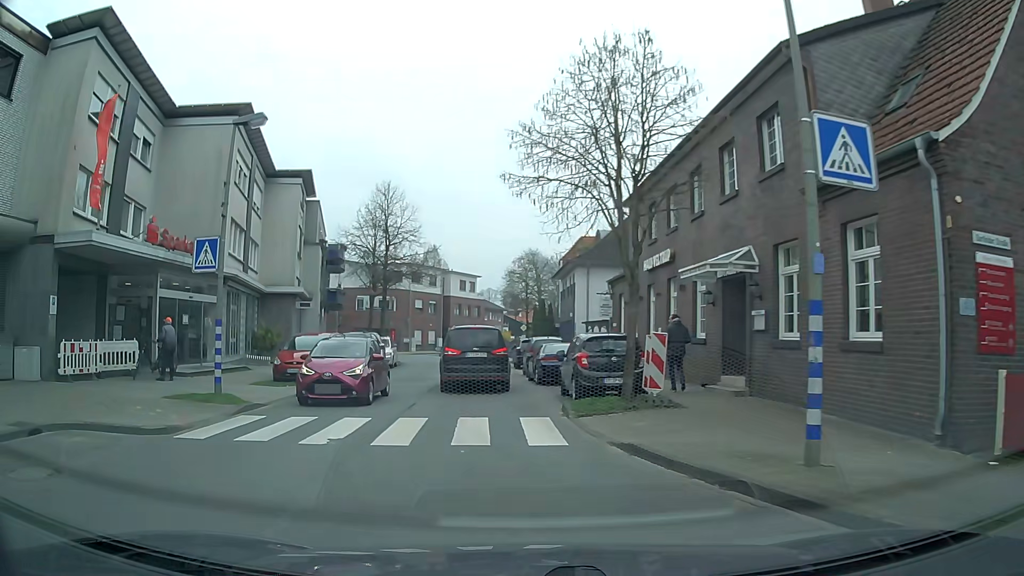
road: secondary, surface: asphalt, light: Day
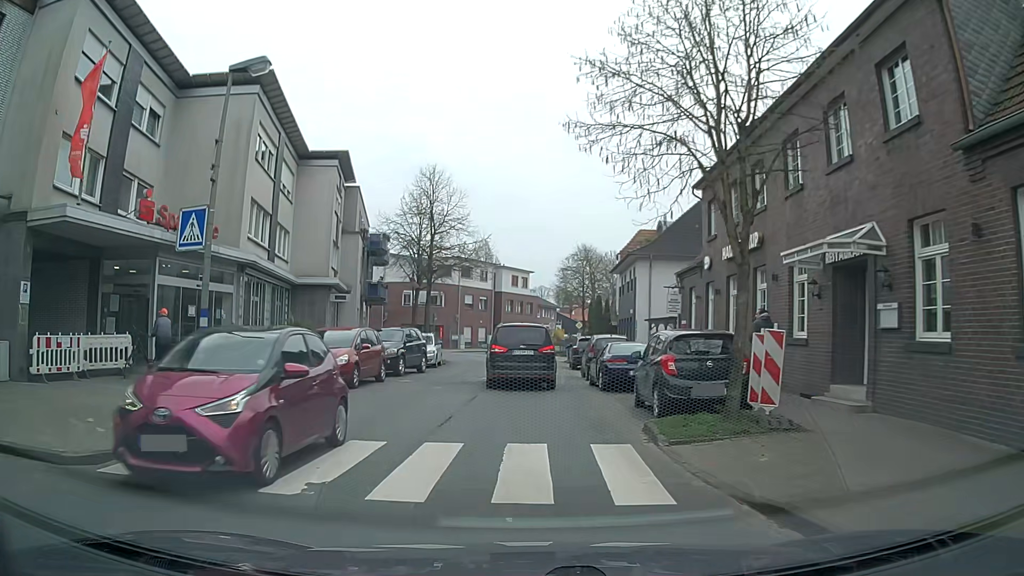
(-0.1, +3.3) m; -5°
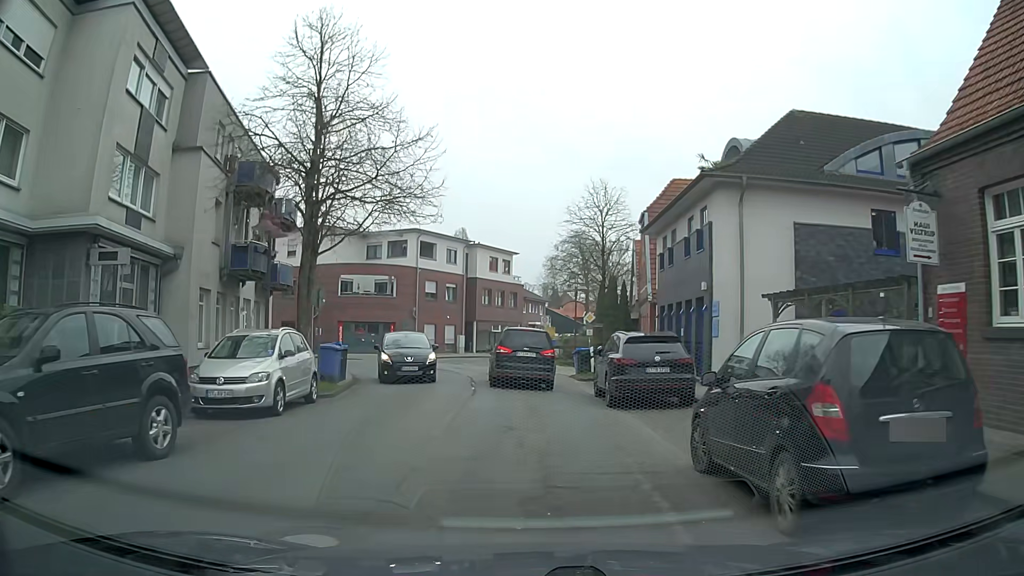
(+0.4, +18.9) m; +2°
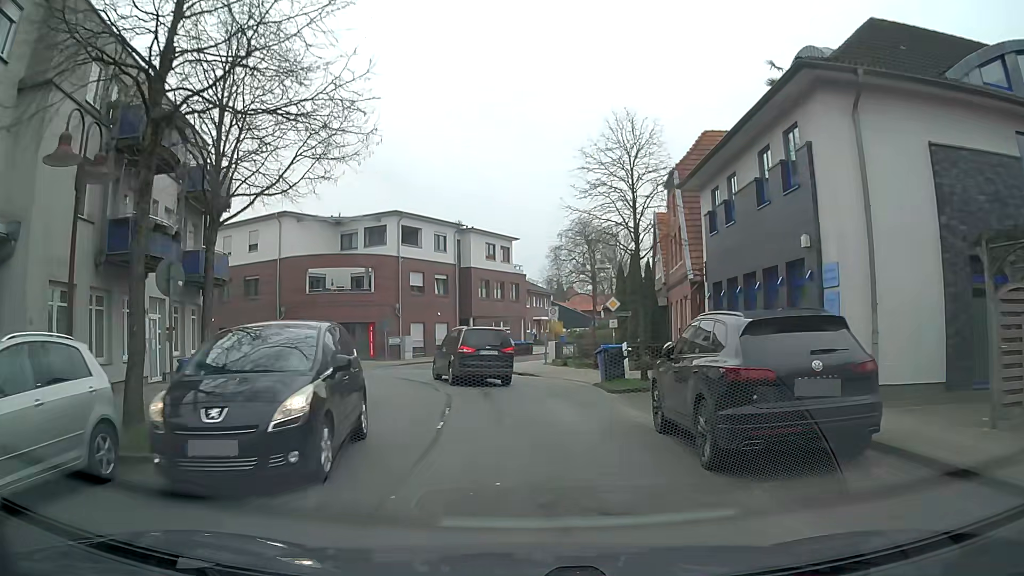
(0.0, +8.1) m; 0°
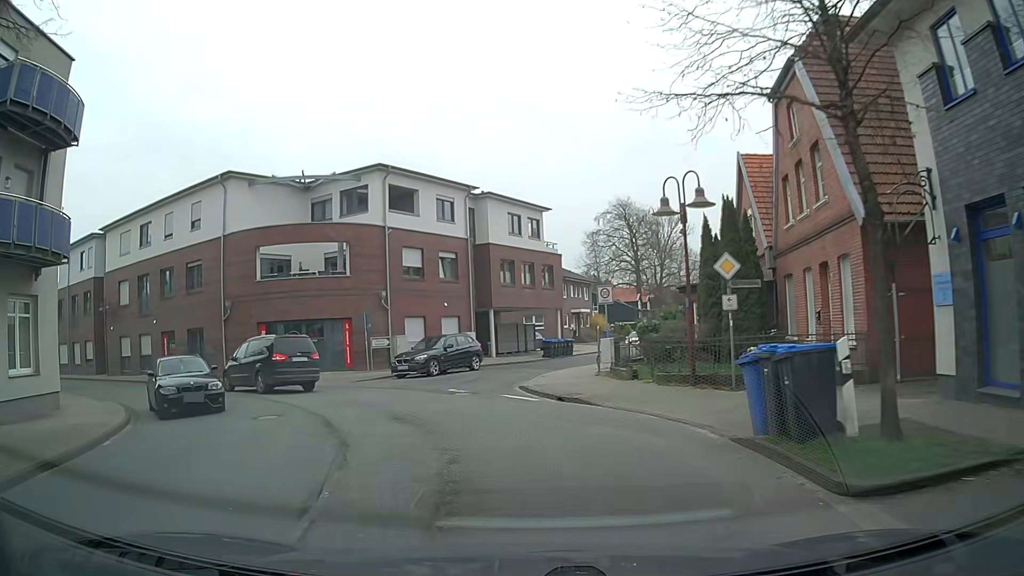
(-0.2, +12.4) m; -4°
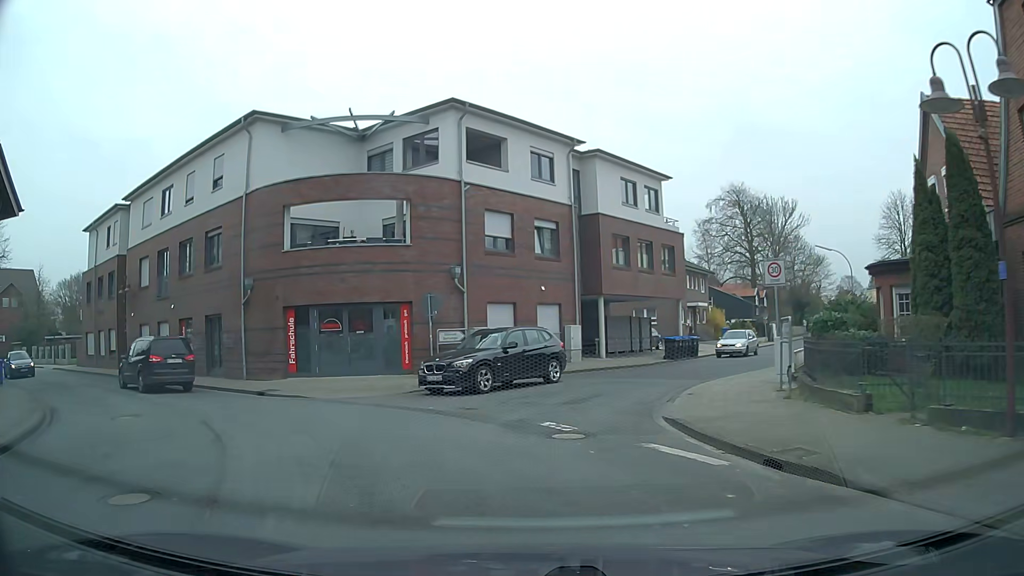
(-0.6, +8.2) m; -7°
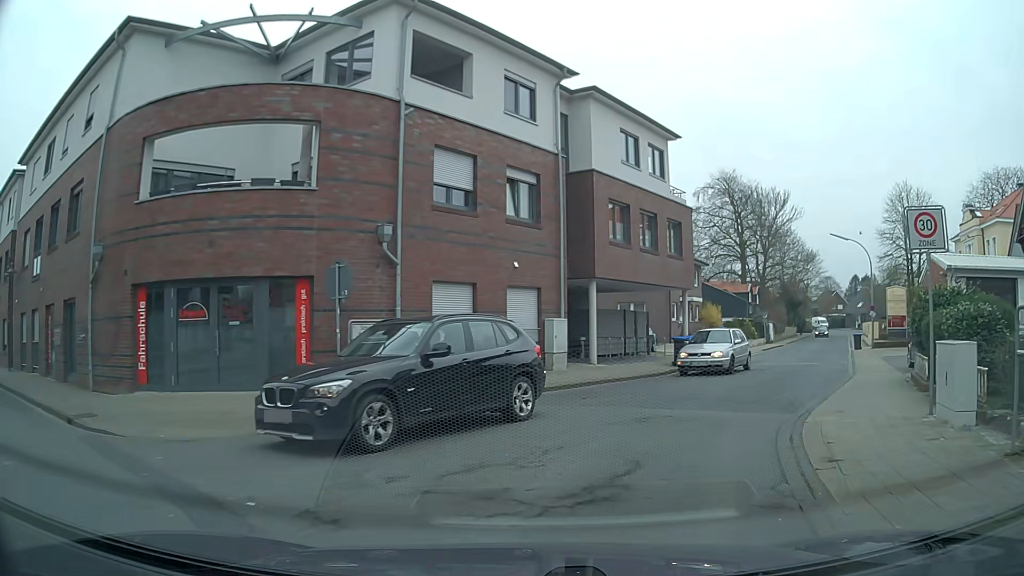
(-0.1, +8.0) m; +2°
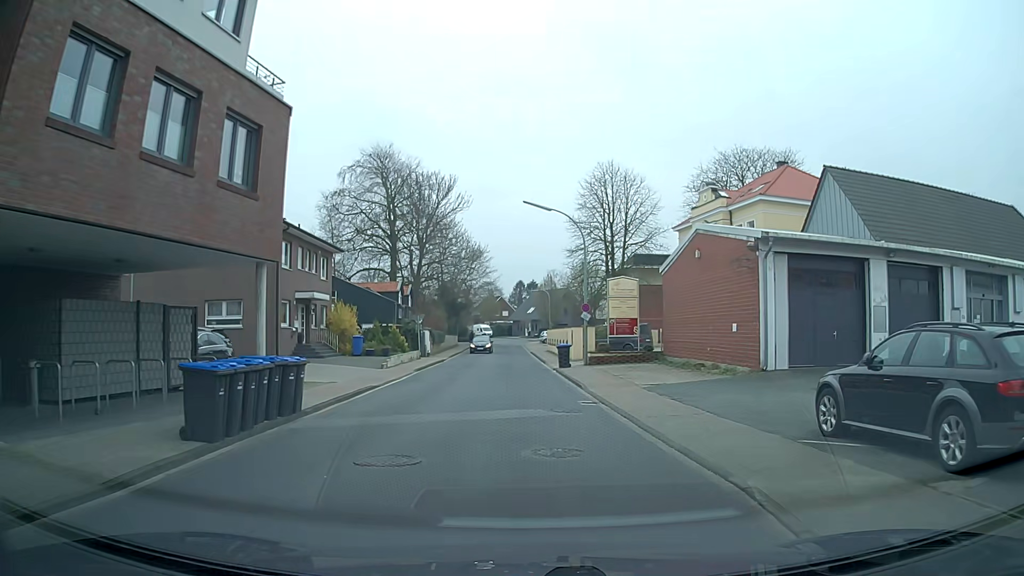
(+4.4, +14.8) m; +28°
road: residential
(0, +10) (0, +20) (0, +30) (0, +40) (0, +50) (-1, +60) (-1, +70) (-1, +80) (-1, +90) (+2, +99) m
